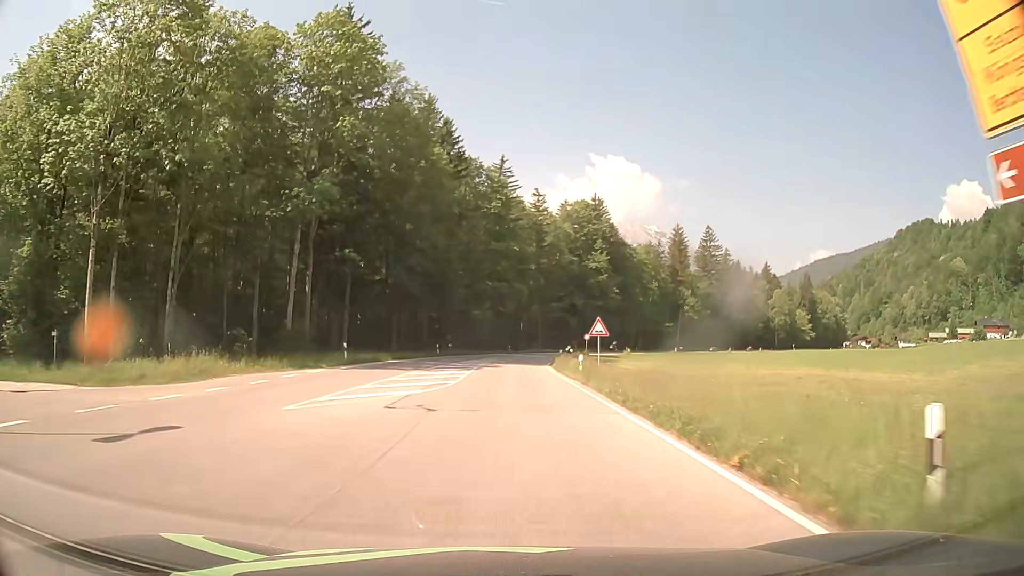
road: primary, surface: asphalt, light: Day
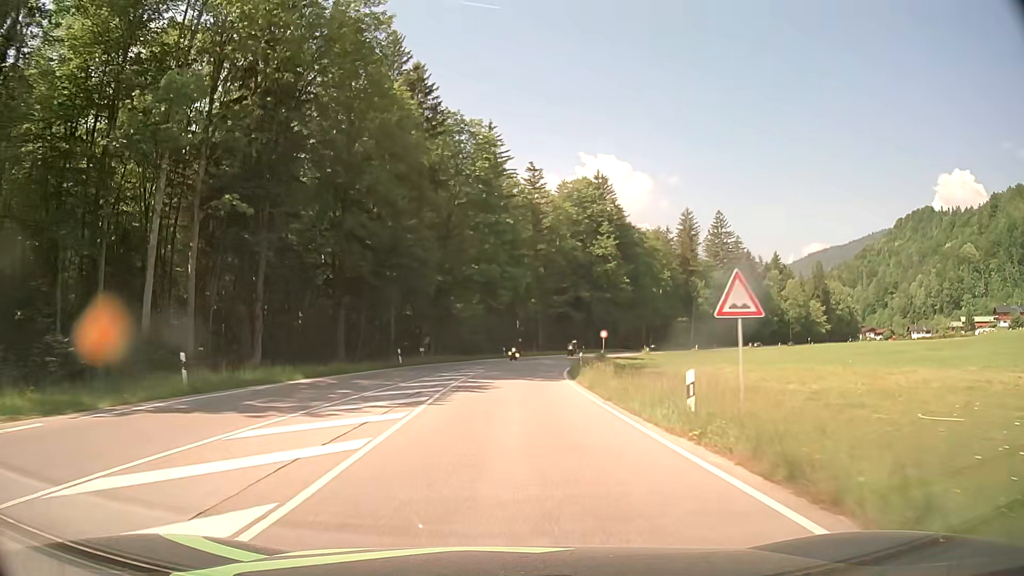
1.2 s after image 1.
(+0.1, +18.0) m; +1°
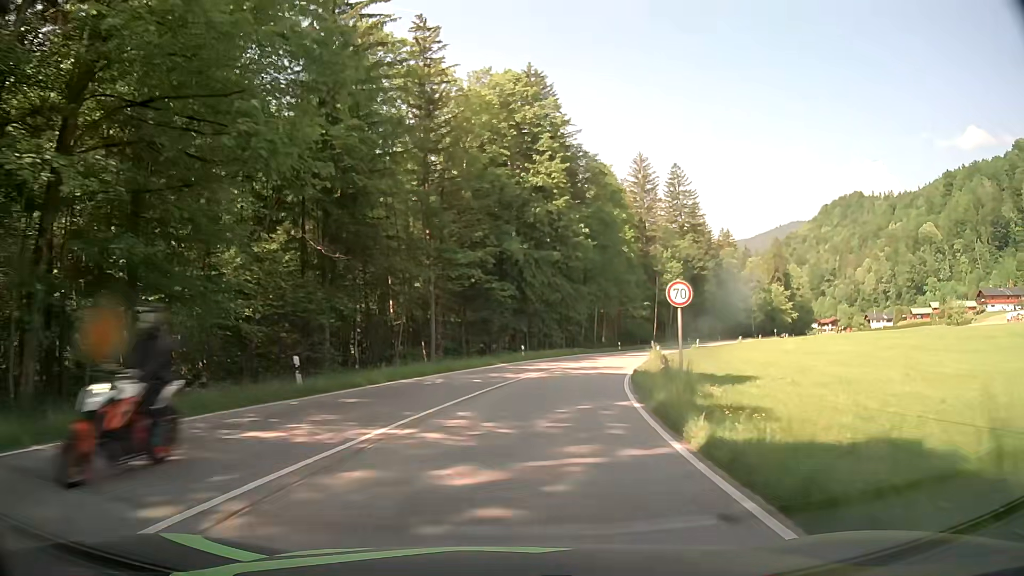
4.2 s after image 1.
(+2.5, +46.8) m; +8°
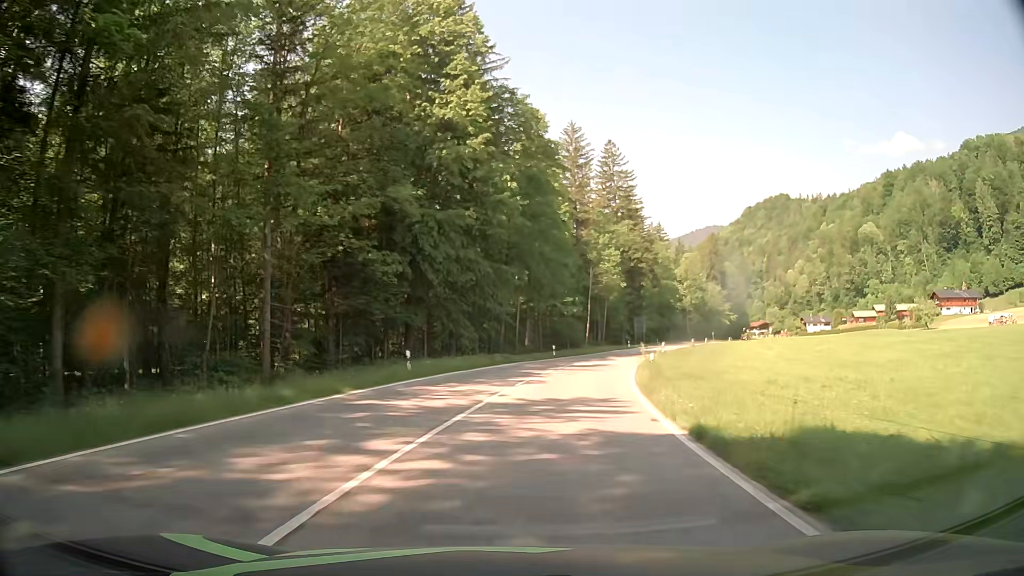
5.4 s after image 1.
(+1.3, +19.4) m; +8°
(0, +10) (+1, +20) (+3, +30) (+5, +40) (+8, +49) (+11, +59) (+14, +68) (+17, +78) (+21, +87) (+24, +97) m
